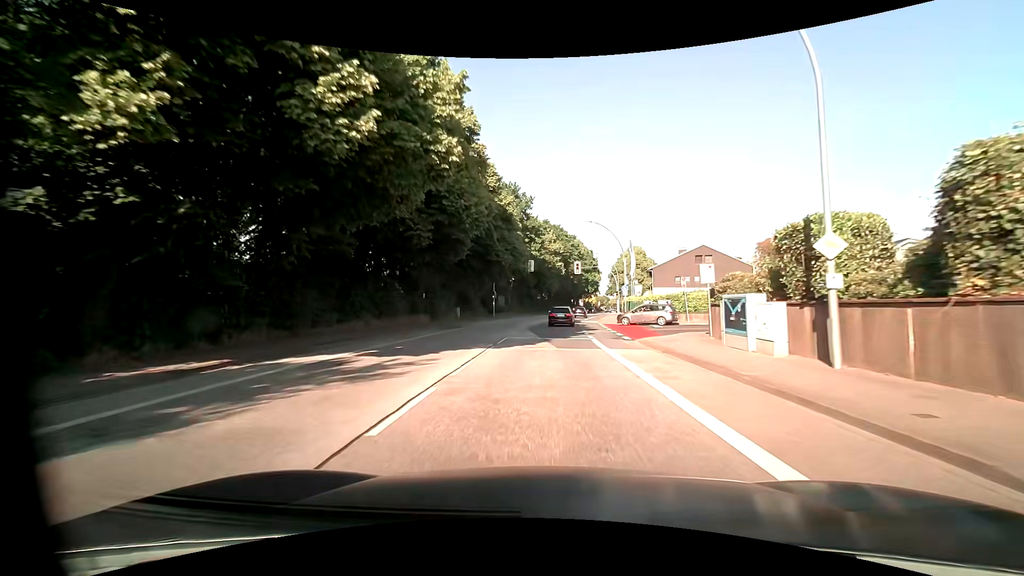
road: primary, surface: asphalt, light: Day
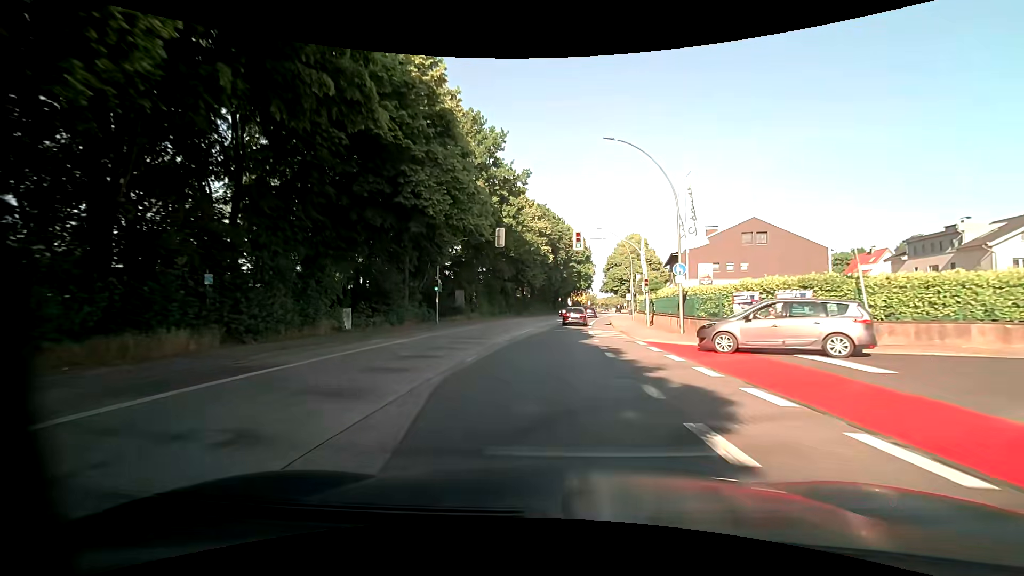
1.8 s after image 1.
(+0.4, +24.3) m; +2°
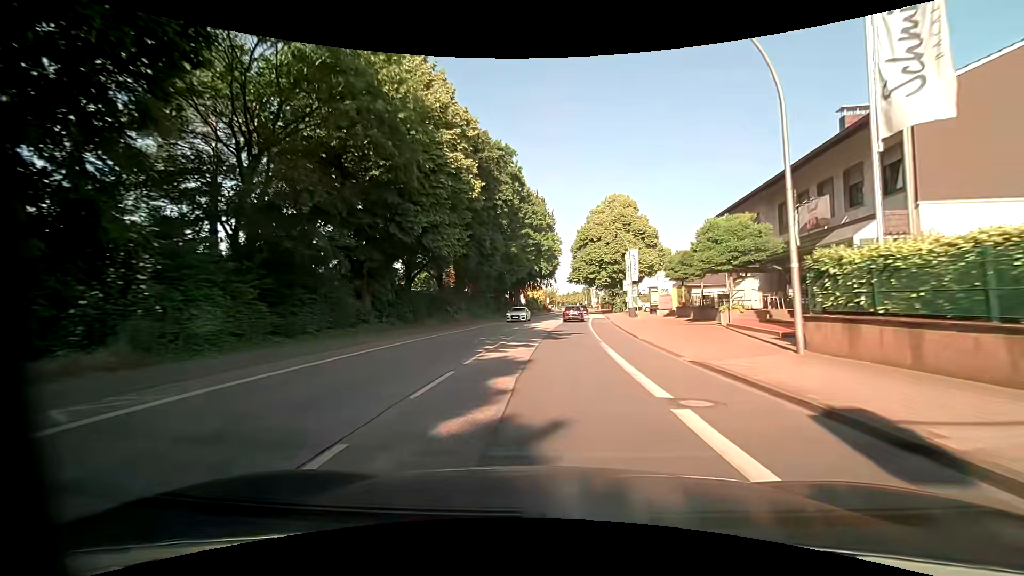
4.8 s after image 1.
(+1.7, +40.5) m; +6°
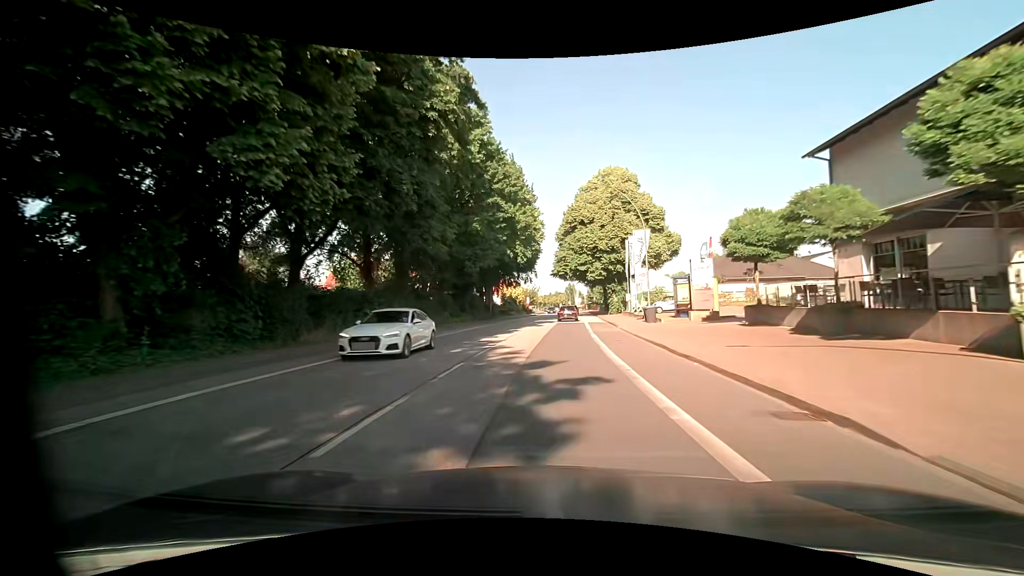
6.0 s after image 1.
(+0.2, +16.2) m; +1°
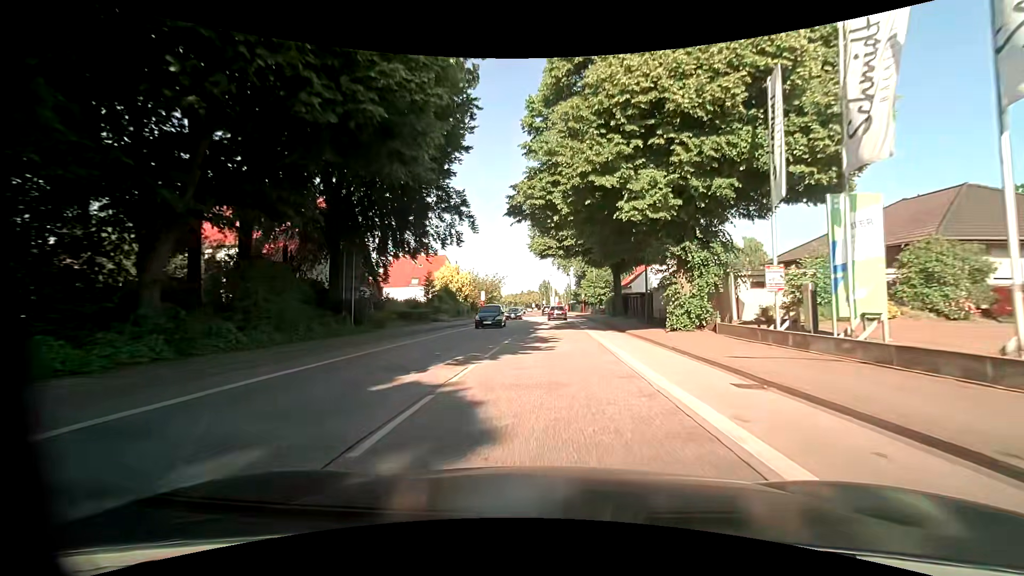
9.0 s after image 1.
(+1.4, +40.4) m; +3°
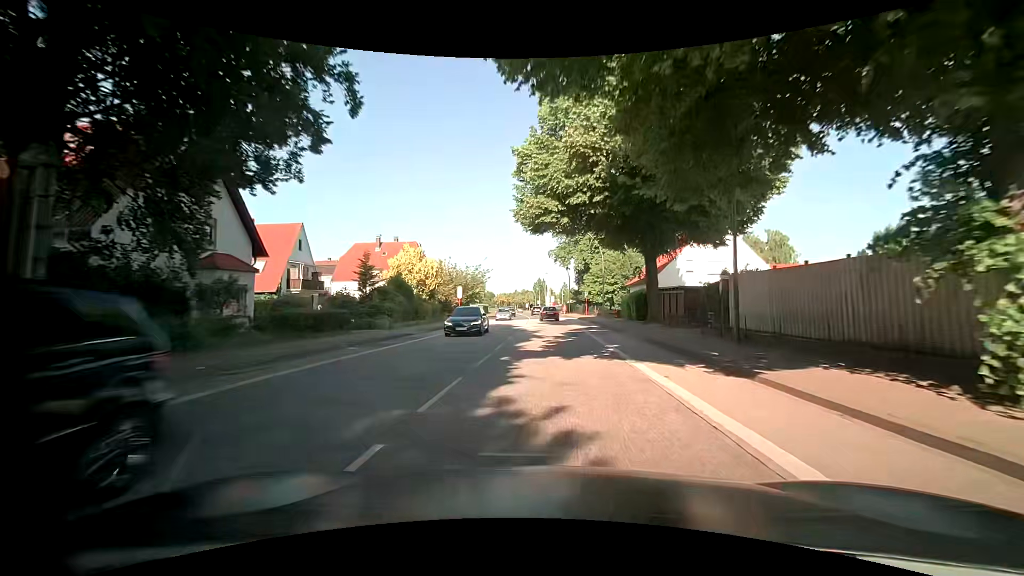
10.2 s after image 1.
(0.0, +16.1) m; 0°
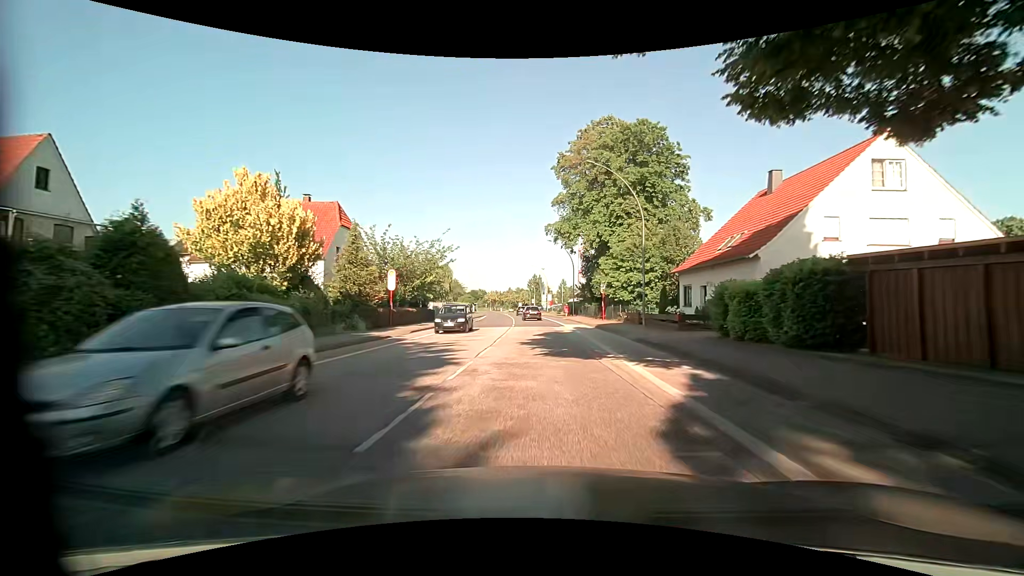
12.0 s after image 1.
(+0.3, +24.2) m; 0°
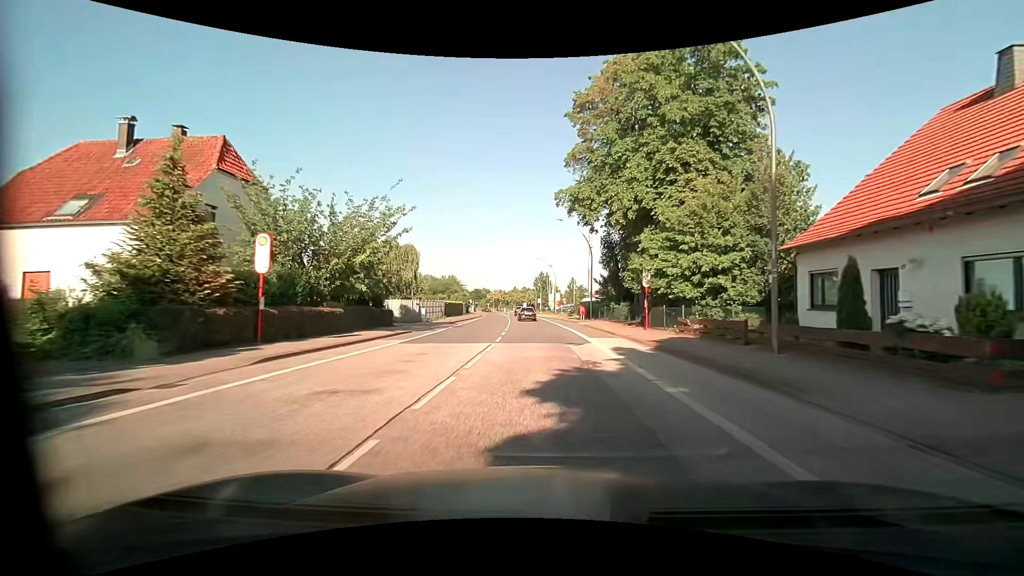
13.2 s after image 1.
(-0.1, +16.1) m; -1°
(0, +10) (0, +20) (0, +30) (-1, +40) (-1, +50) (-2, +60) (-3, +70) (-4, +80) (-4, +90) (-5, +100) m
